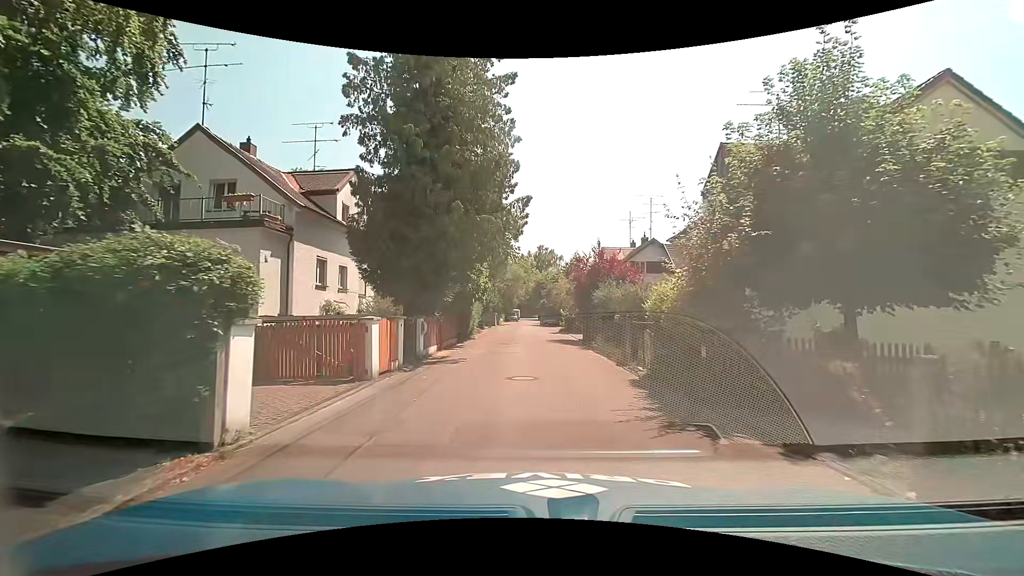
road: residential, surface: asphalt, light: Day
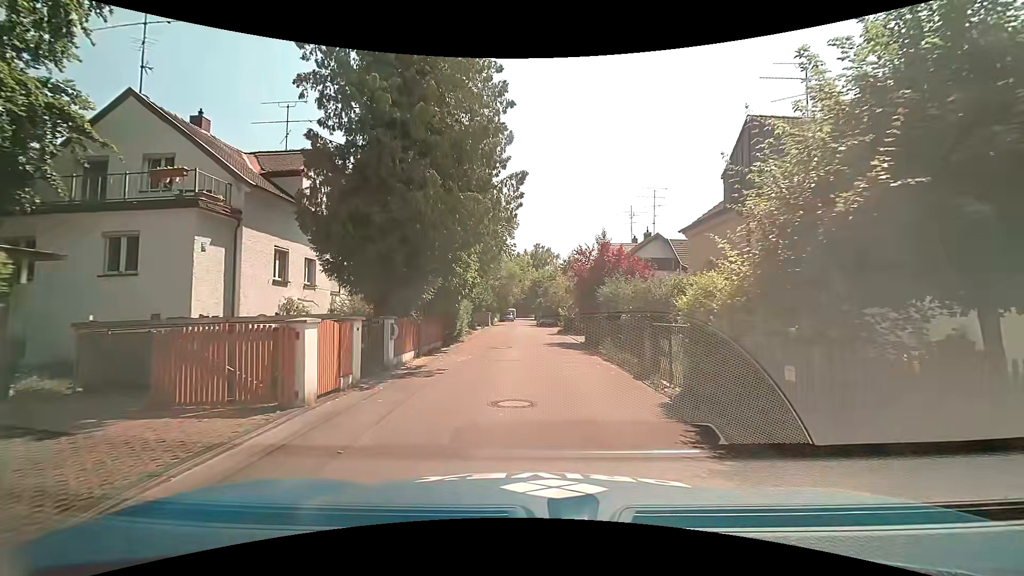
(0.0, +2.9) m; +1°
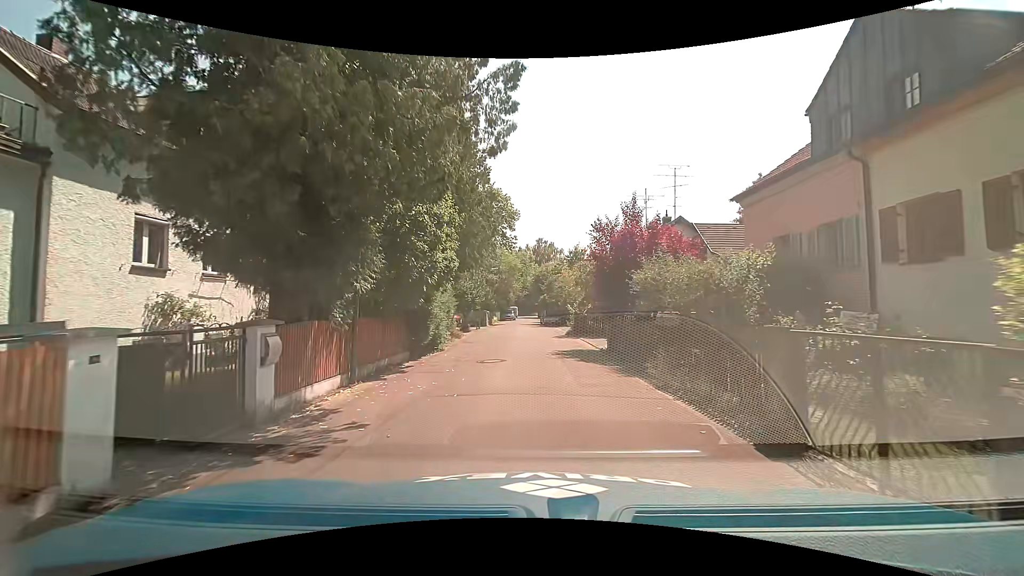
(0.0, +6.1) m; 0°
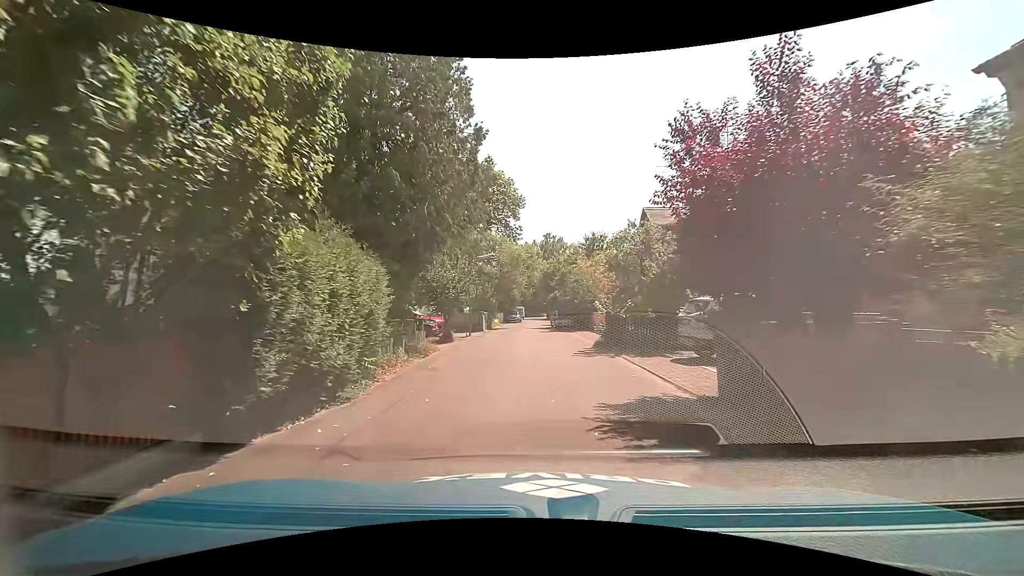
(0.0, +9.5) m; 0°
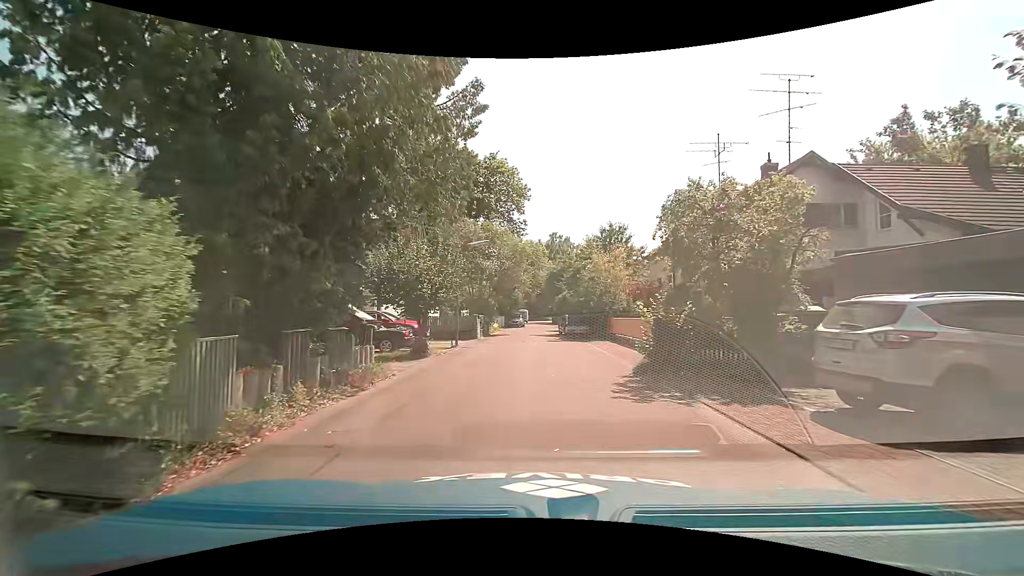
(-0.2, +6.4) m; -1°
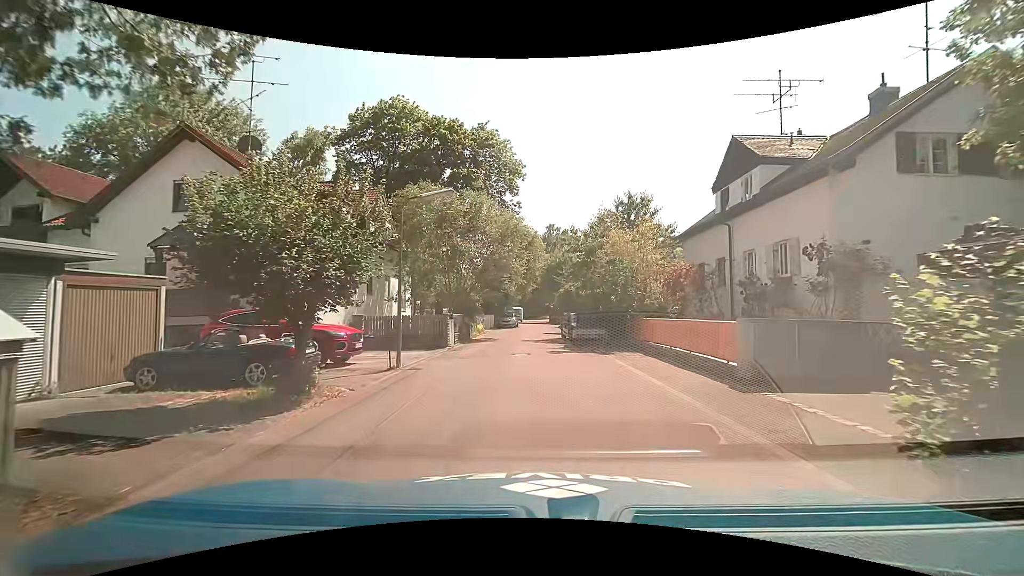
(0.0, +8.4) m; +1°
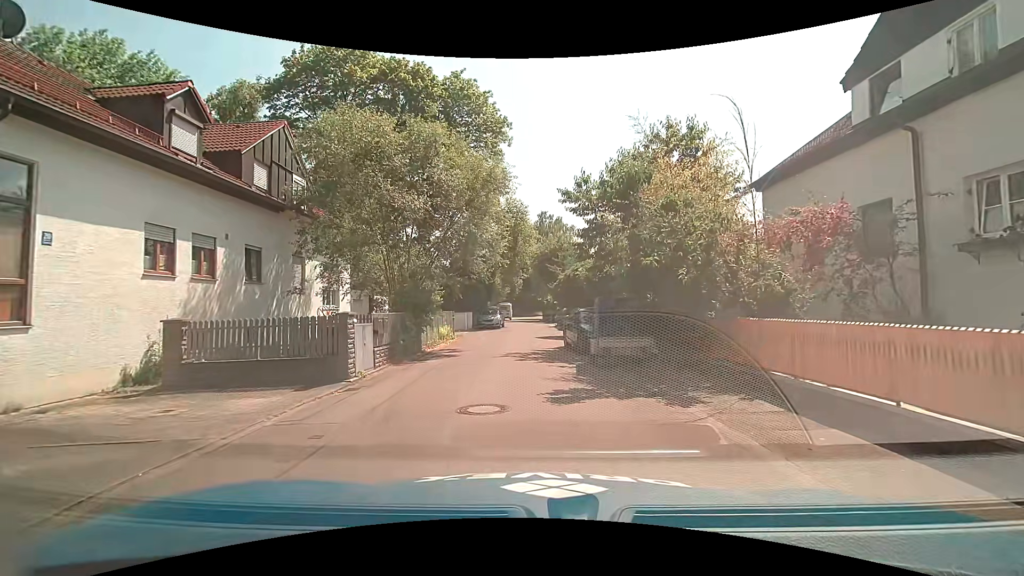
(+0.1, +9.8) m; +1°
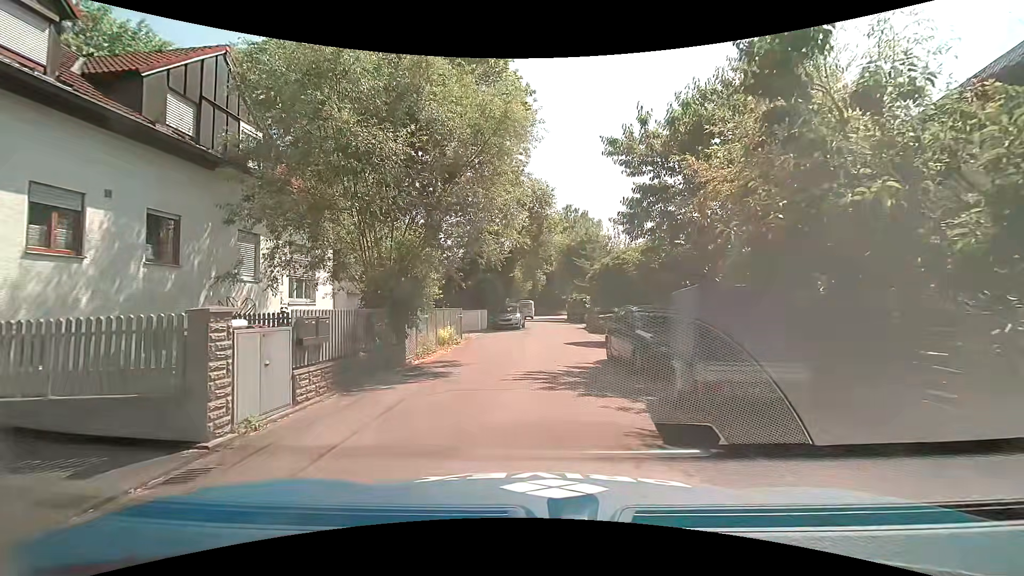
(-0.2, +5.2) m; -4°
